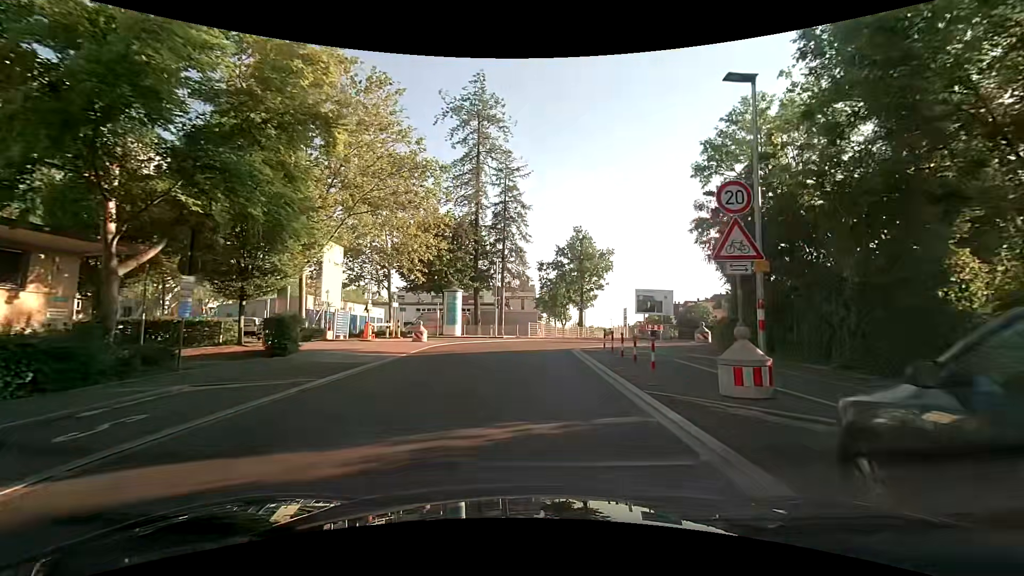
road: tertiary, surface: asphalt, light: Day
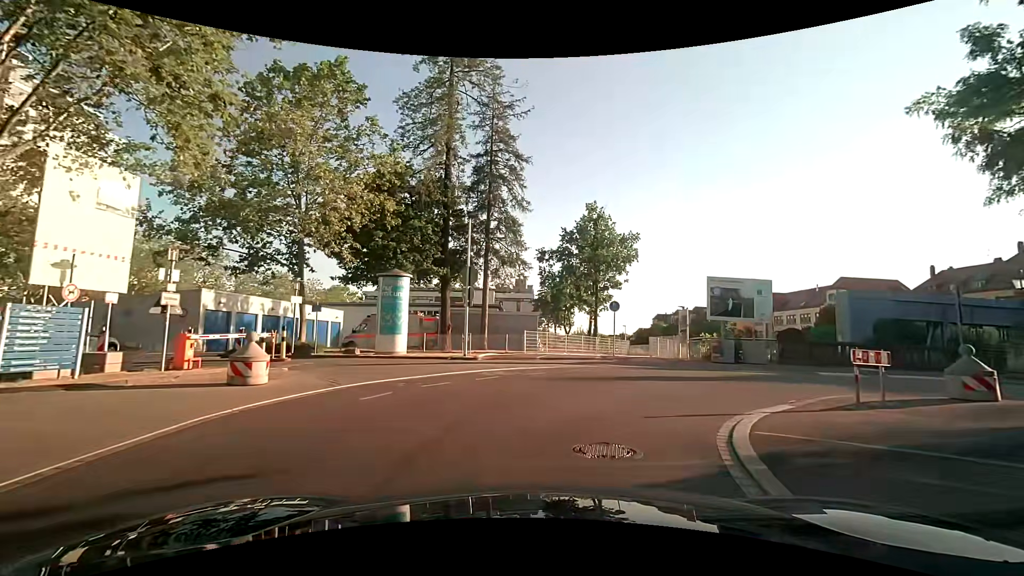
(0.0, +16.4) m; 0°
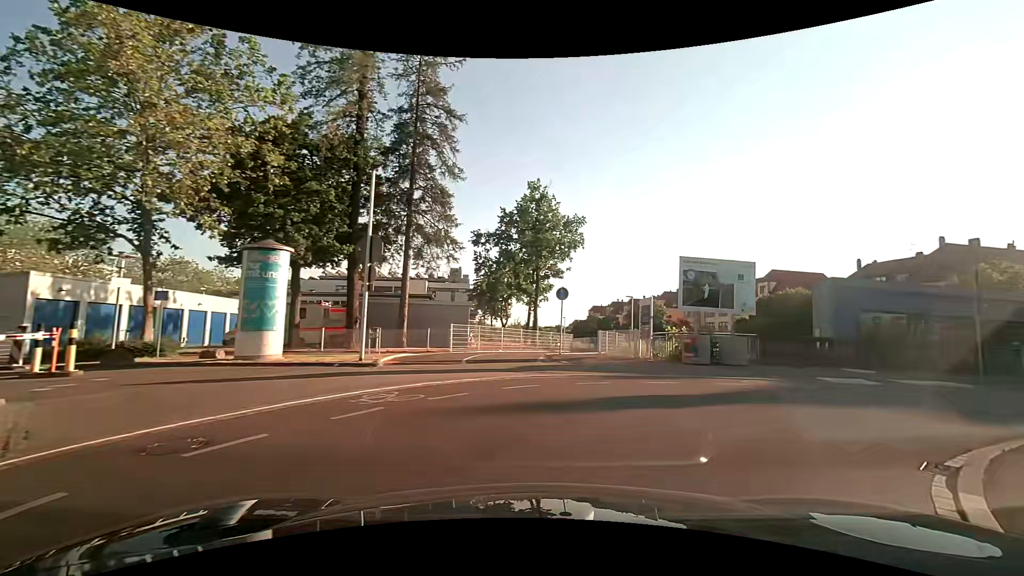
(+0.2, +5.6) m; +8°
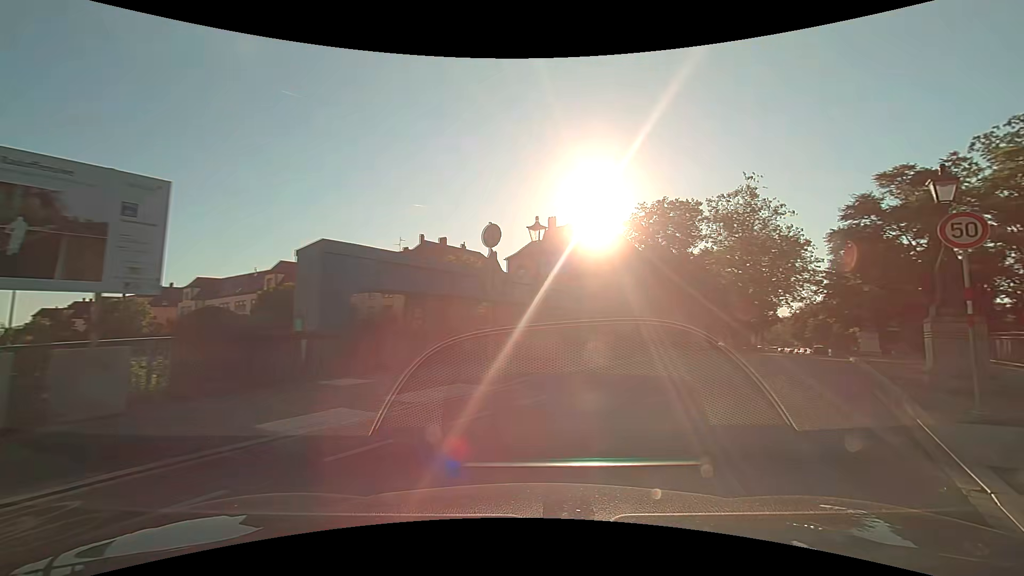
(+4.5, +9.7) m; +51°
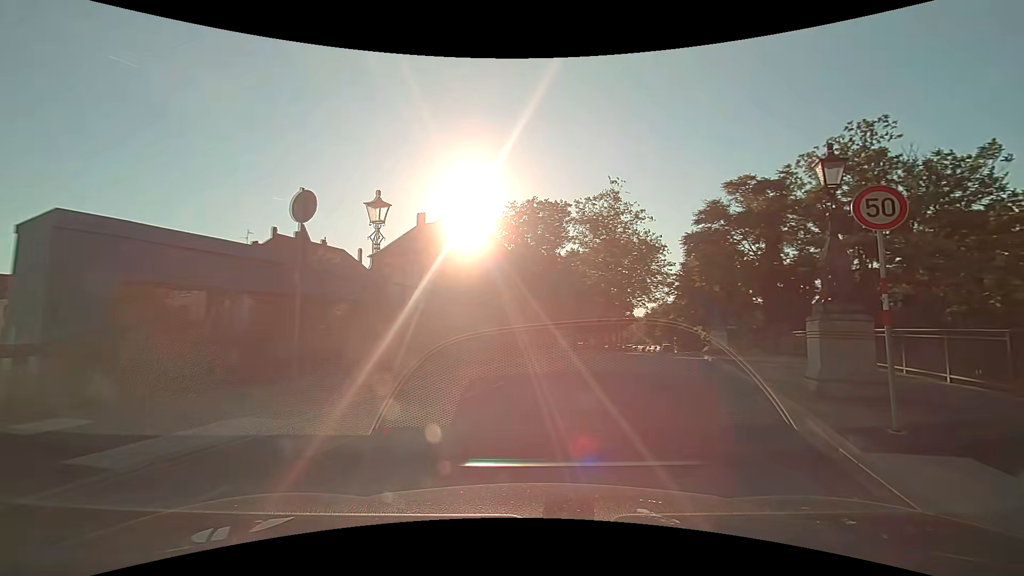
(+0.4, +2.9) m; +14°
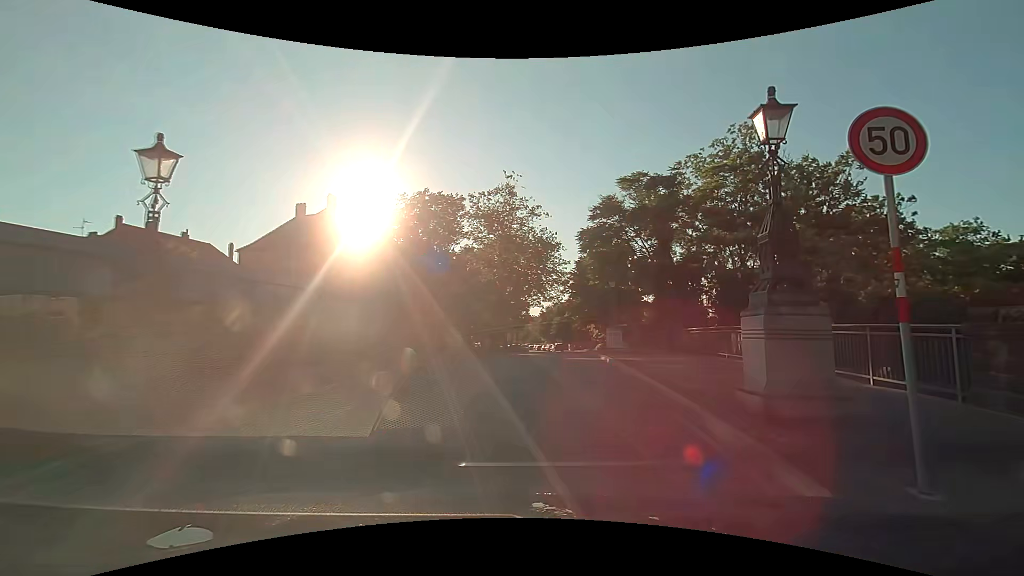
(+0.4, +3.0) m; +13°
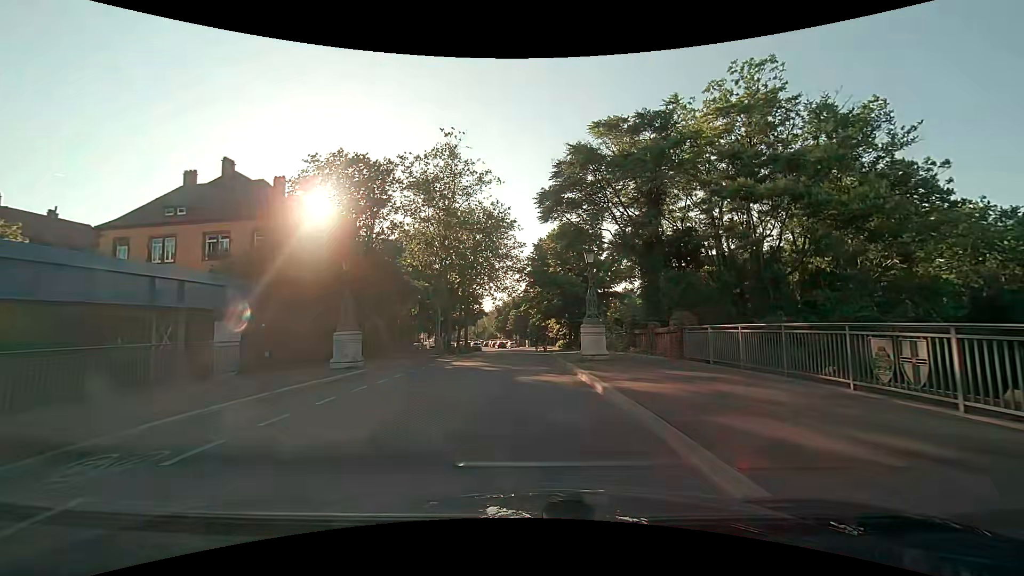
(+0.6, +10.2) m; +4°
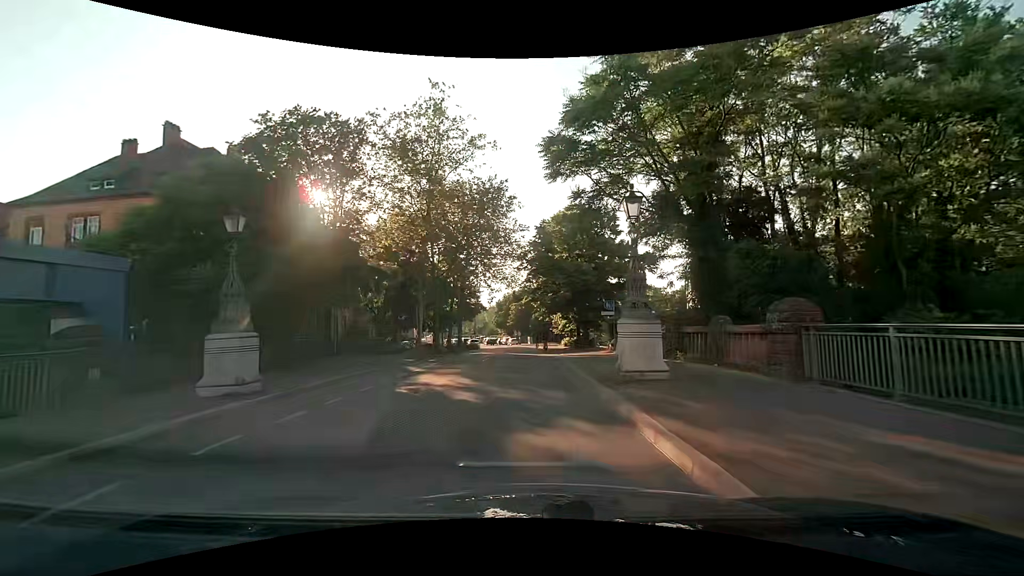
(0.0, +7.6) m; 0°
(0, +10) (-1, +20) (-1, +30) (-1, +40) (-1, +50) (-1, +60) (-1, +70) (-2, +80) (-3, +90) (-5, +100) m
